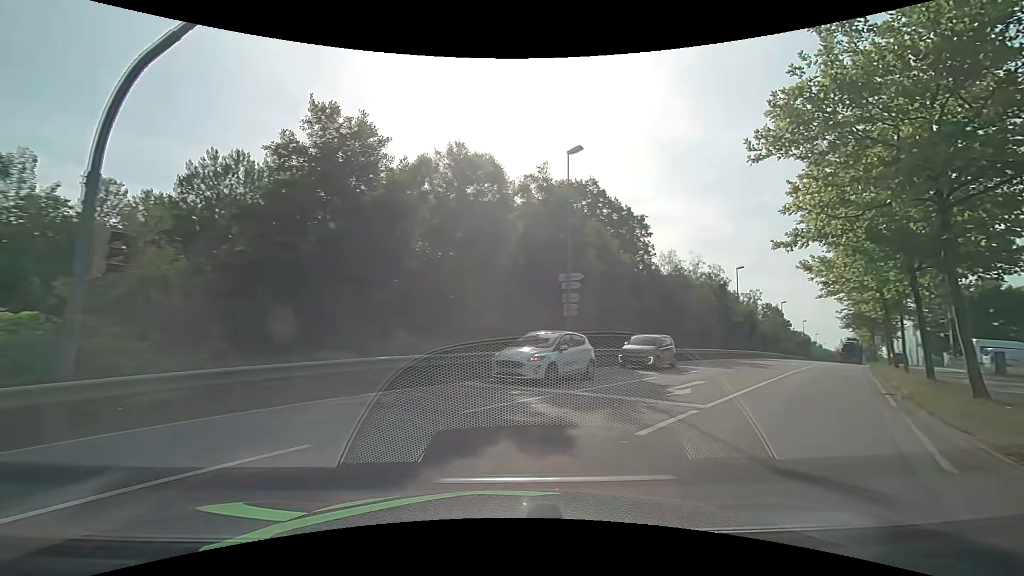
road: secondary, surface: asphalt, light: Day
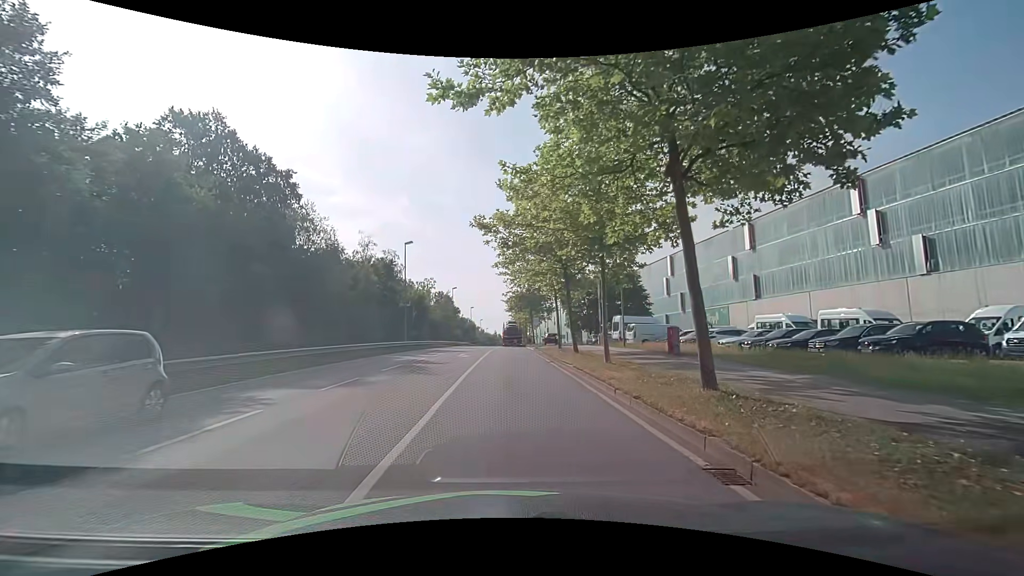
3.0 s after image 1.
(+5.8, +12.5) m; +36°
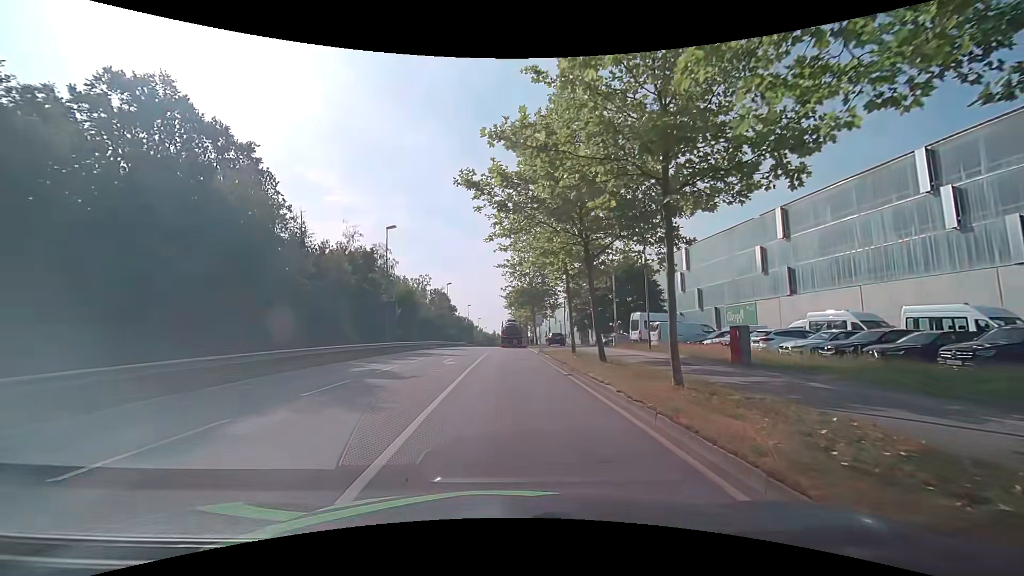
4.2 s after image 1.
(0.0, +7.0) m; -1°
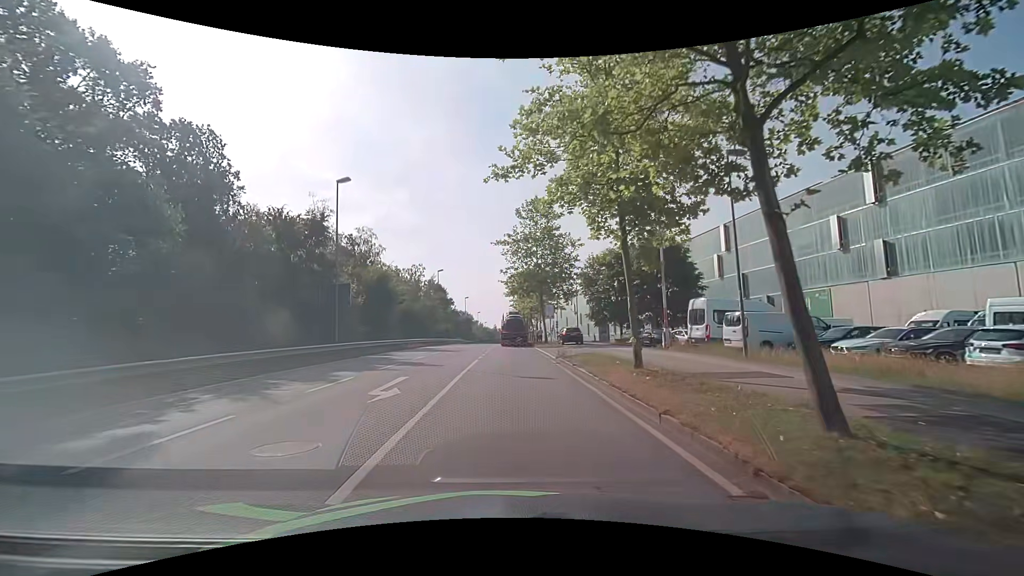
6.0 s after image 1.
(+0.3, +12.0) m; +2°
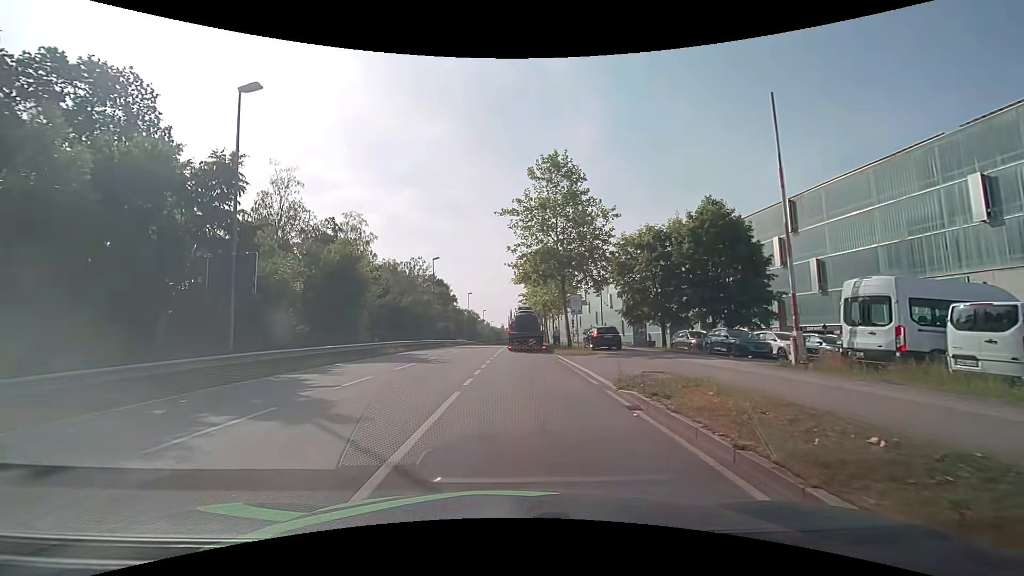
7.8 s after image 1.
(-0.2, +11.2) m; -2°
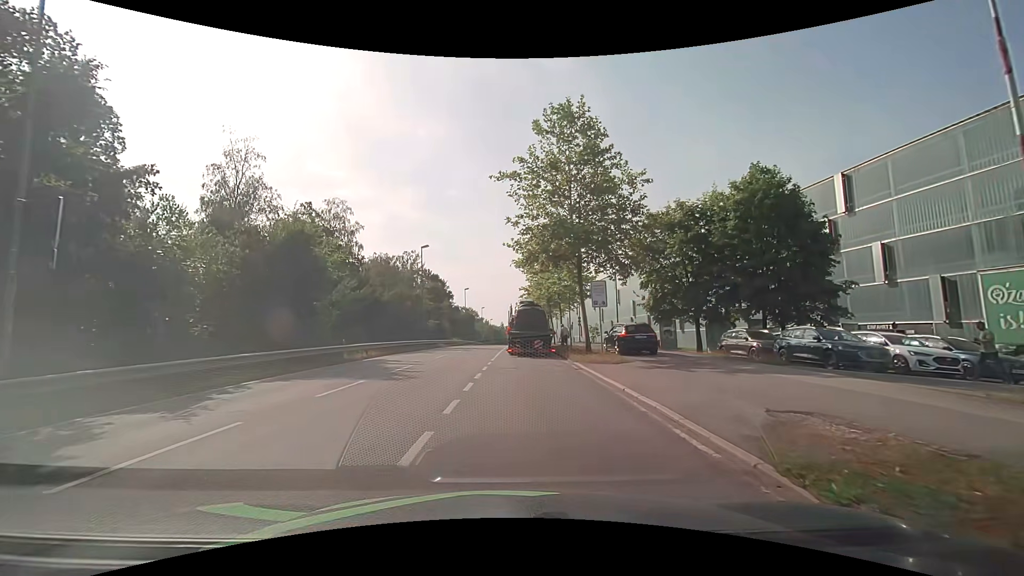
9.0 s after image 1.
(+0.1, +7.4) m; +1°
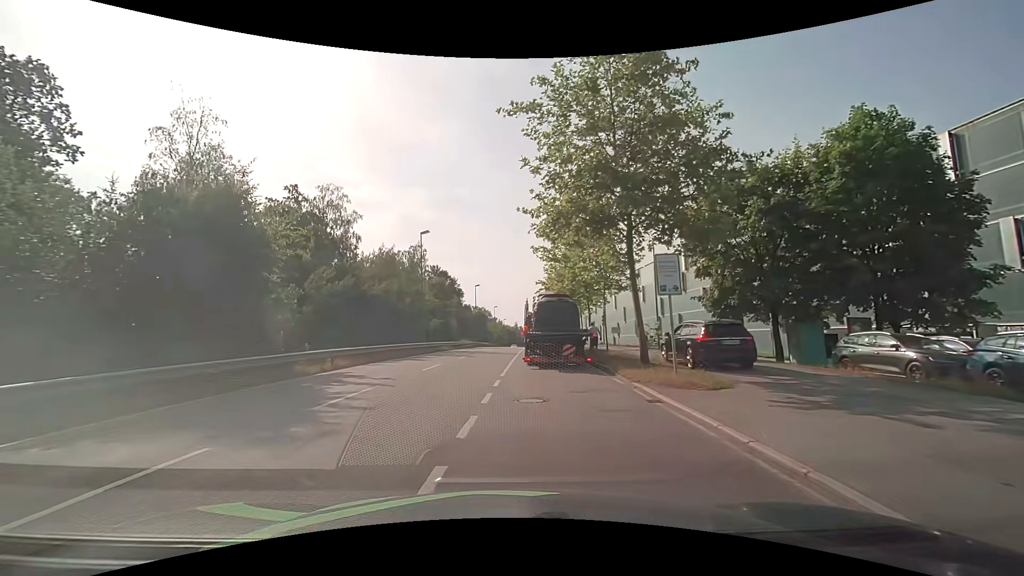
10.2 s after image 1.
(-0.1, +7.8) m; -1°
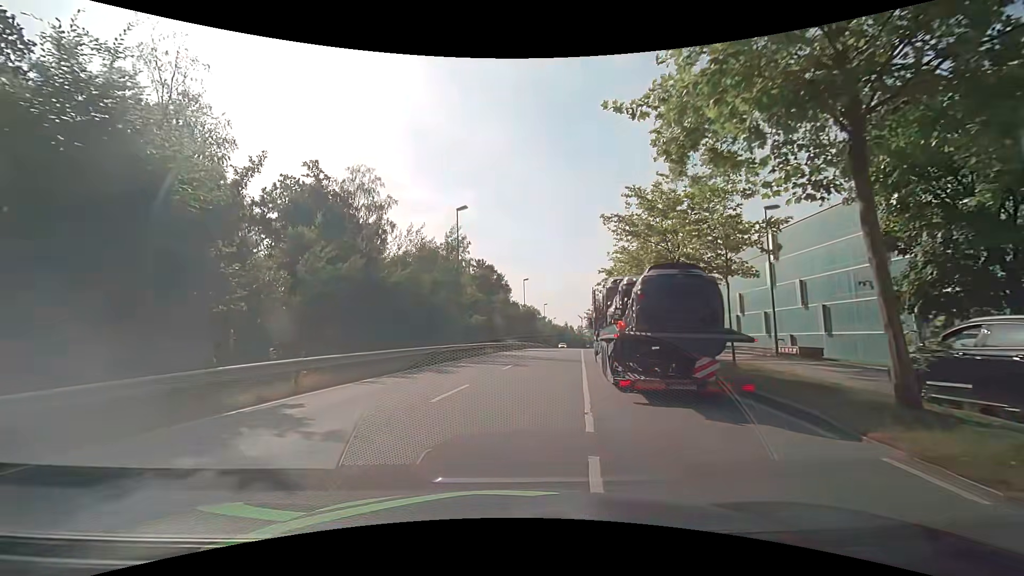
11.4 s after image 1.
(-0.5, +8.7) m; -6°
(0, +10) (+1, +20) (+2, +30) (+4, +40) (+6, +50) (+8, +59) (+11, +69) (+13, +79) (+14, +89) (+16, +99) m
